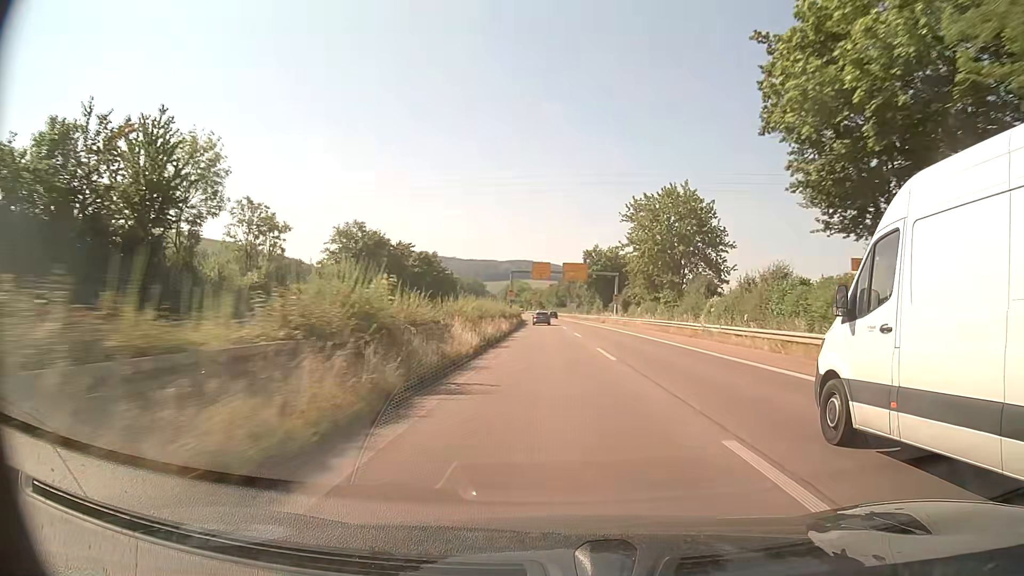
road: trunk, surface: asphalt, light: Day
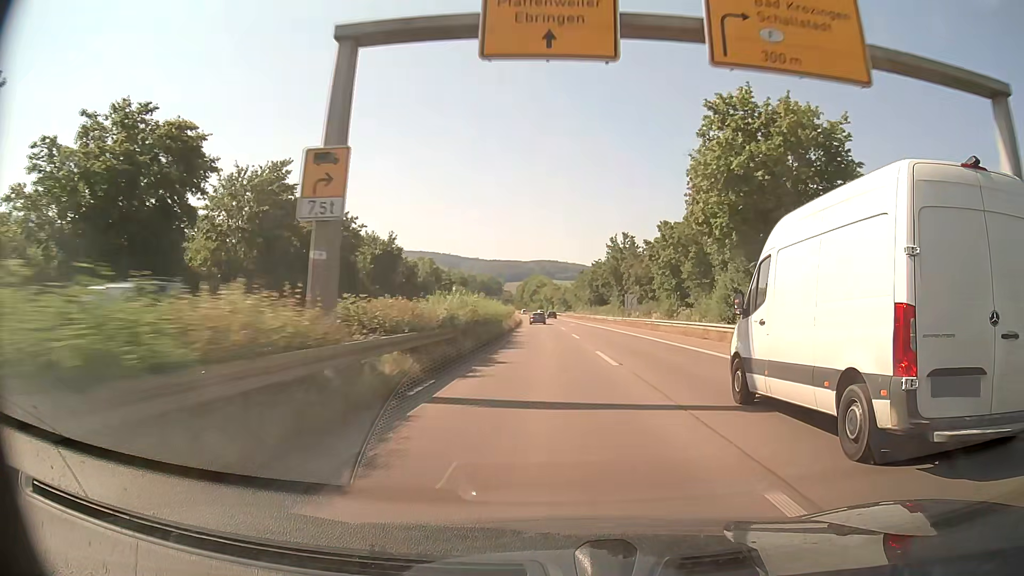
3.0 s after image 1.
(-1.4, +74.1) m; -2°
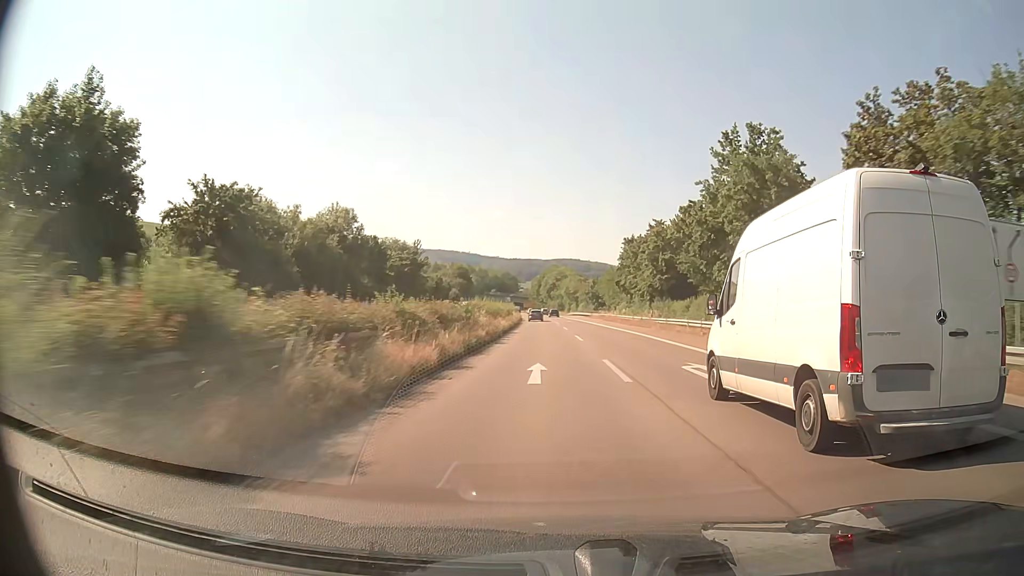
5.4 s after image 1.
(-0.9, +58.1) m; -2°
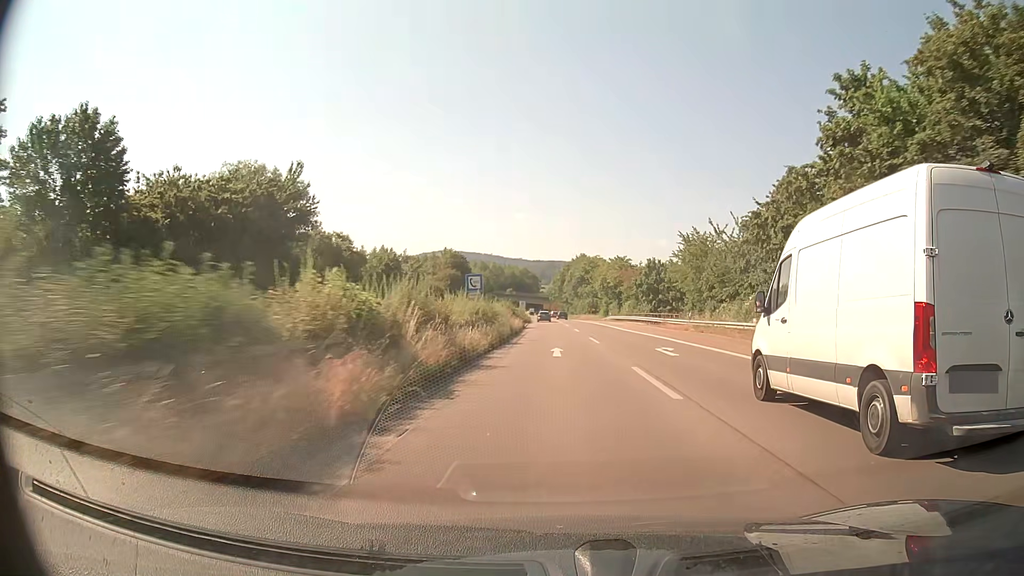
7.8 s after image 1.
(-1.4, +56.3) m; -2°
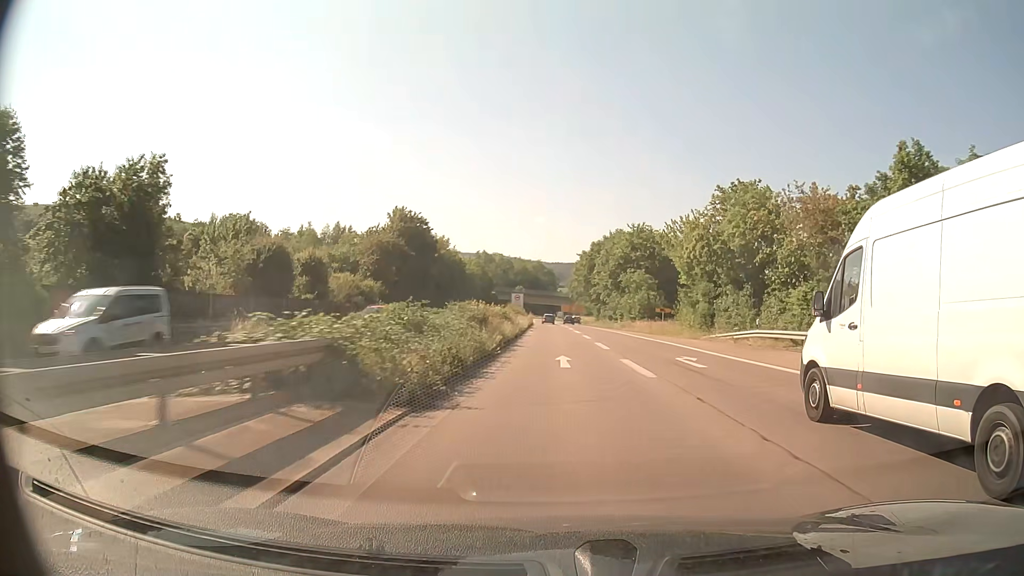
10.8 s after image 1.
(-1.1, +67.7) m; -2°
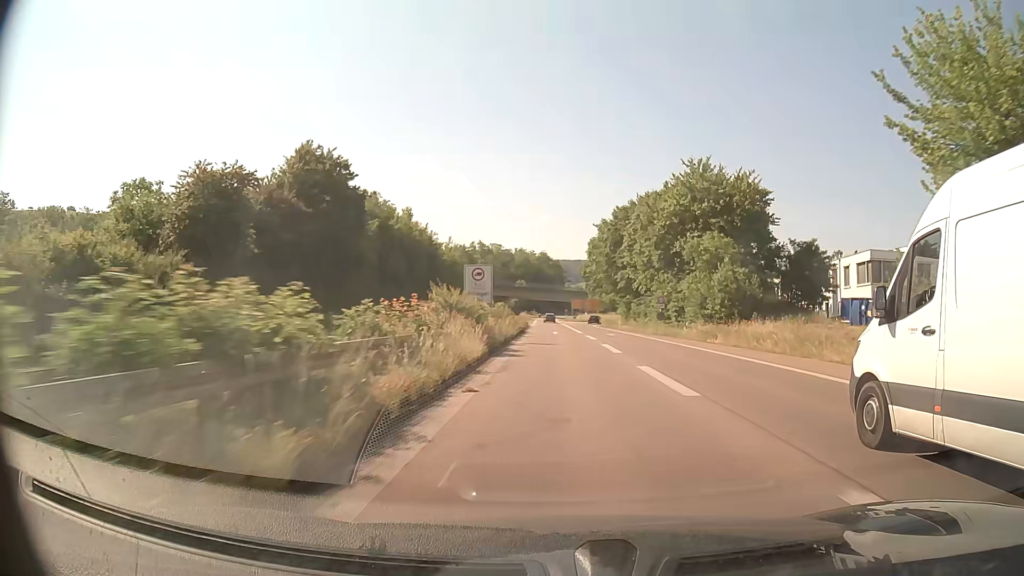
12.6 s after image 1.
(-0.4, +39.4) m; -1°
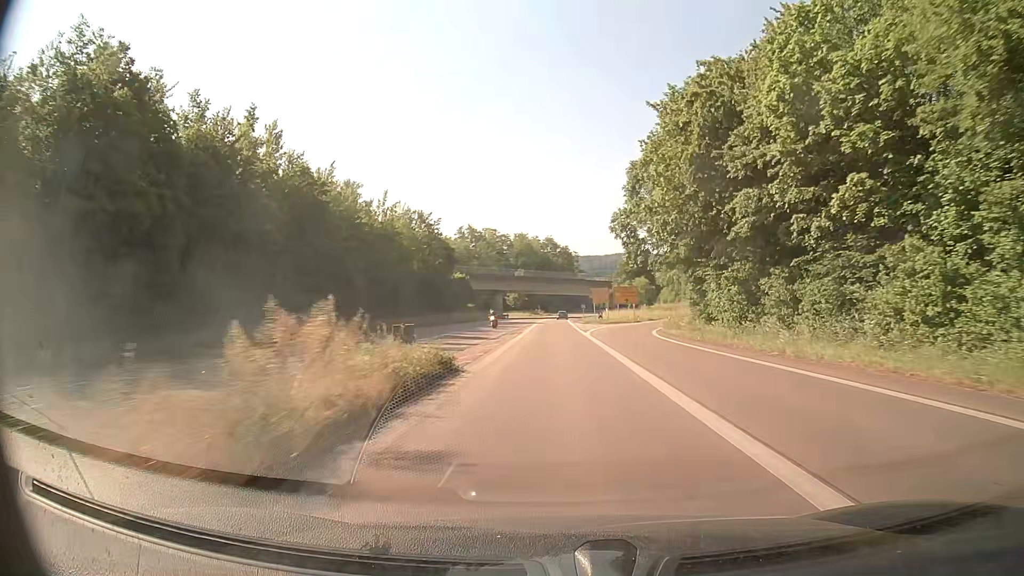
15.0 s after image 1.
(-0.4, +51.6) m; -1°
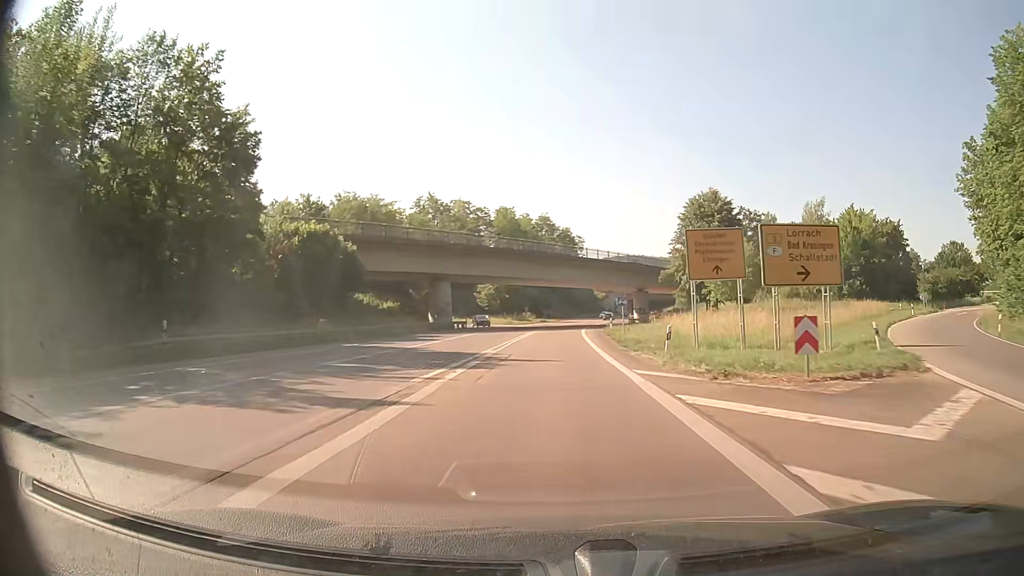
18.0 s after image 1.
(0.0, +63.0) m; 0°
(0, +10) (0, +20) (0, +30) (0, +40) (0, +50) (+1, +60) (+2, +70) (+3, +80) (+4, +90) (+6, +100) m
